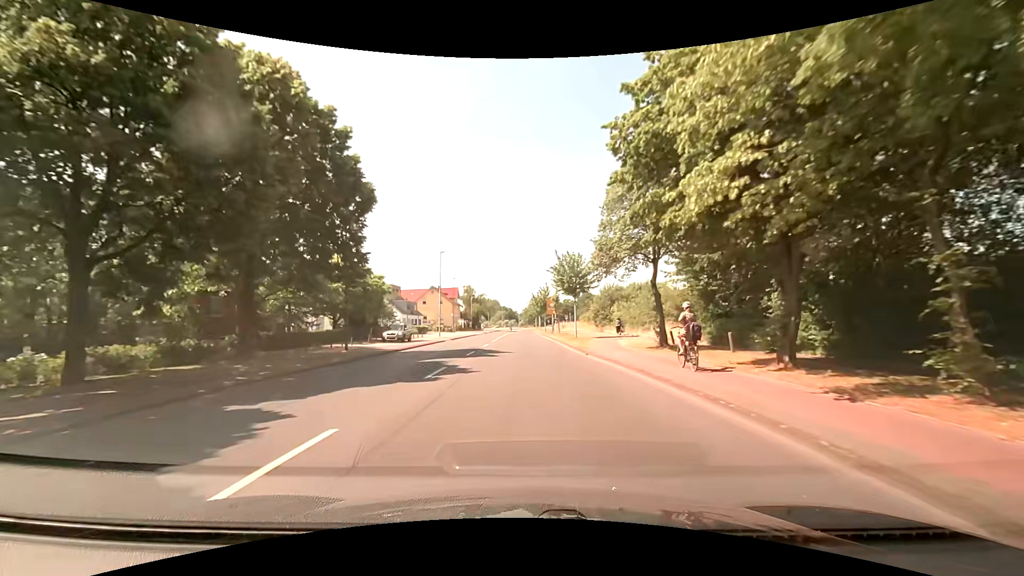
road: tertiary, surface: asphalt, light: Day
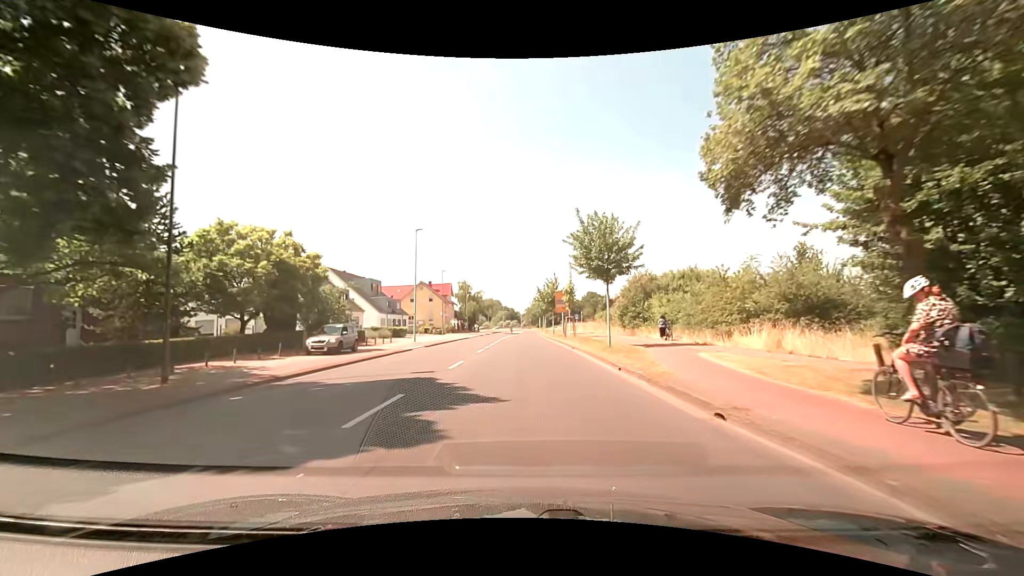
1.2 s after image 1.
(-0.1, +15.1) m; -1°
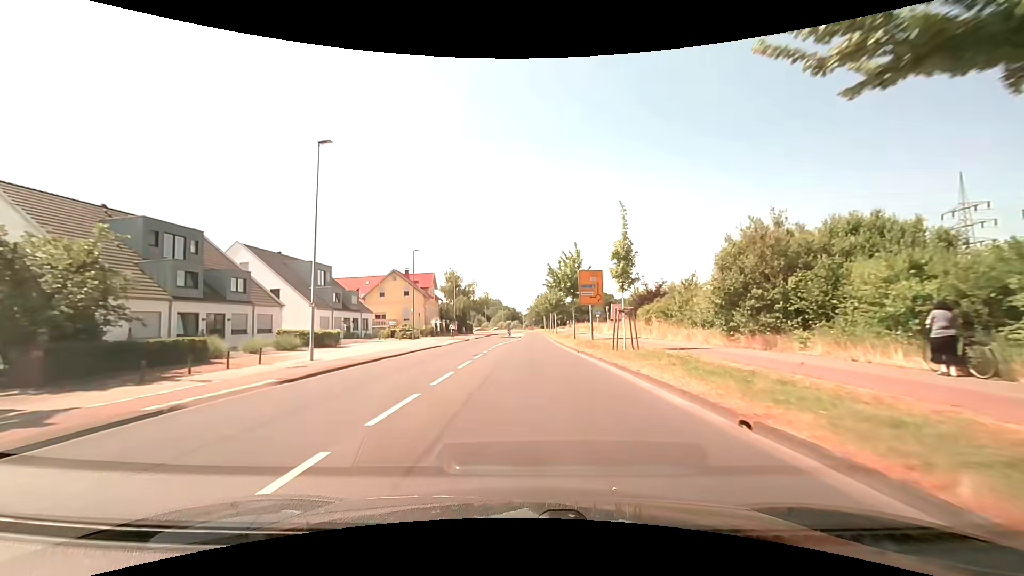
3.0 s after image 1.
(-0.1, +22.7) m; 0°
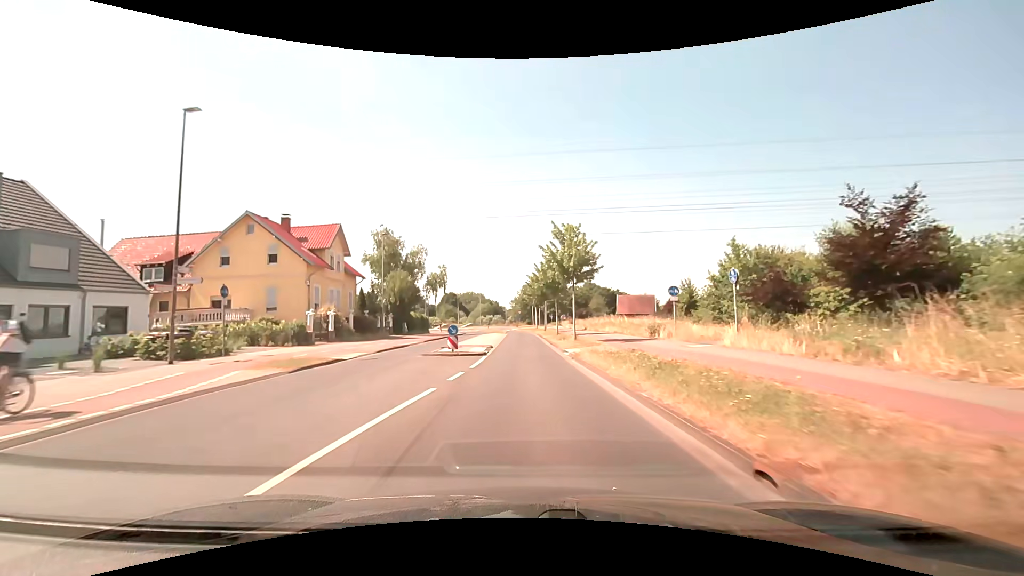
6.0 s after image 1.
(+0.4, +37.4) m; +2°
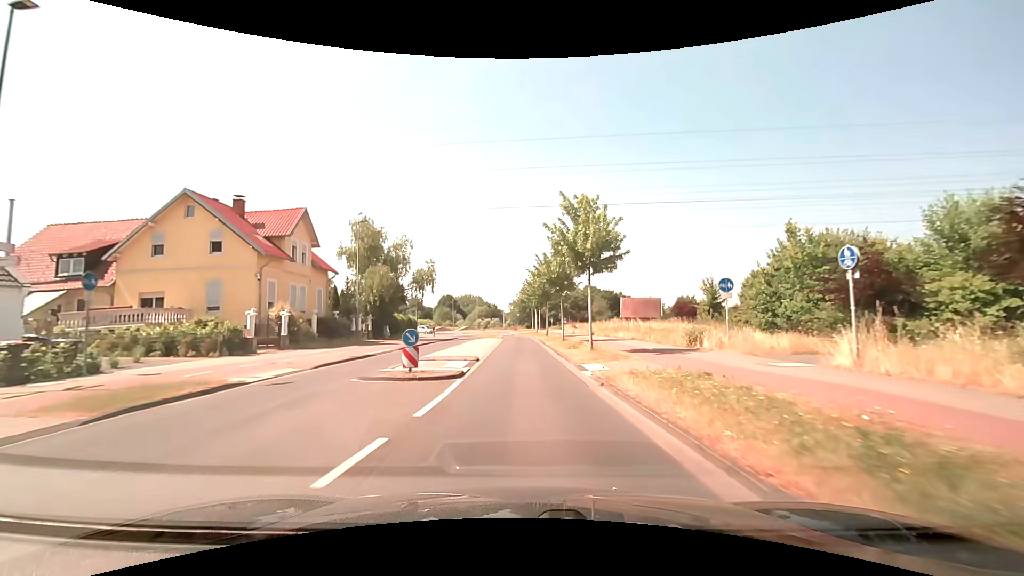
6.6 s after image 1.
(0.0, +7.2) m; 0°
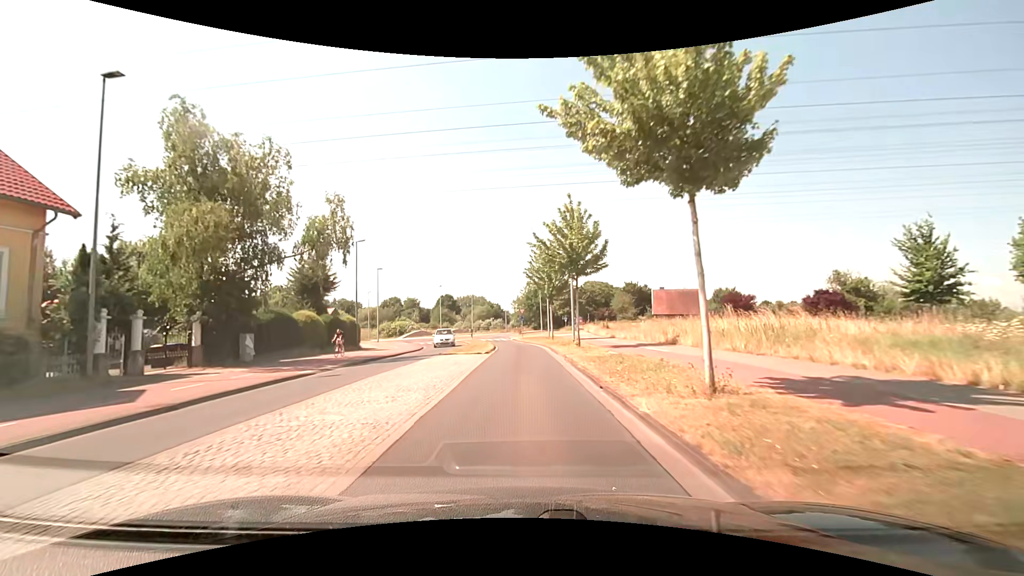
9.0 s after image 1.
(-0.1, +26.6) m; -1°
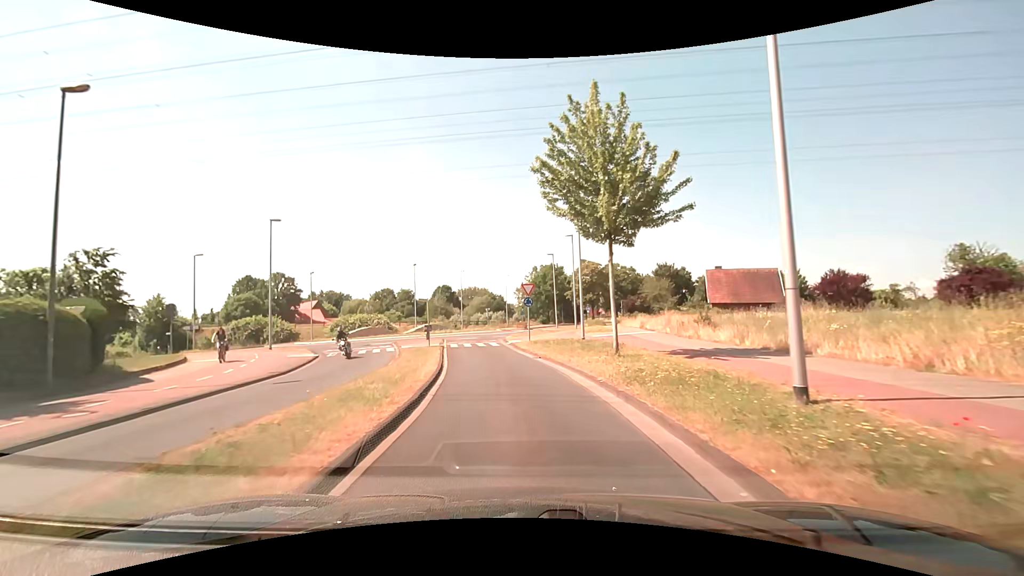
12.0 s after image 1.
(-0.2, +27.7) m; -1°
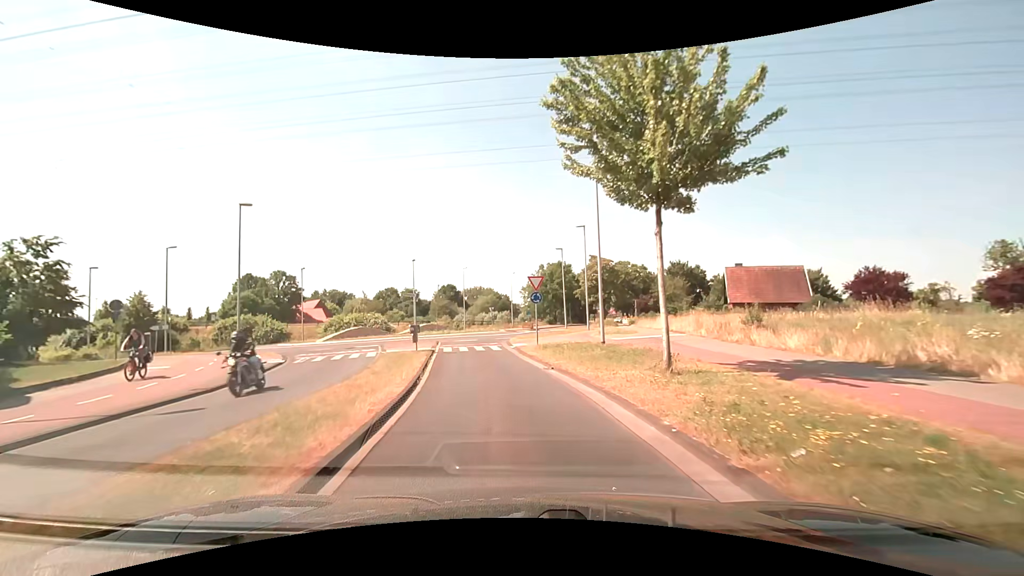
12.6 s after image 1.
(0.0, +4.7) m; -1°
(0, +10) (-1, +20) (-3, +30) (-2, +40) (+1, +49) (+1, +59) (+2, +69) (+5, +79) (+8, +88) (+11, +97) m
